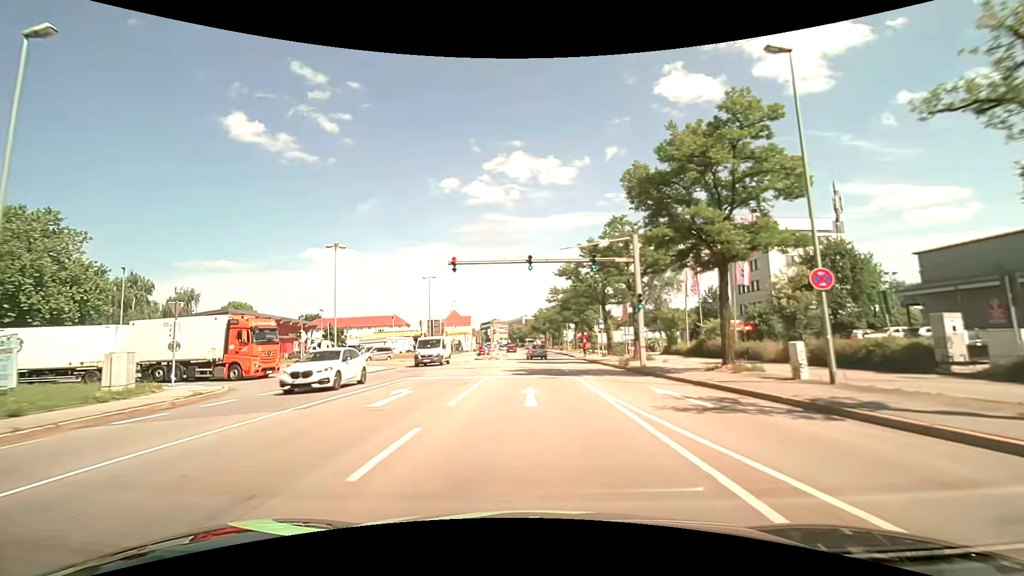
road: primary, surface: asphalt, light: Day
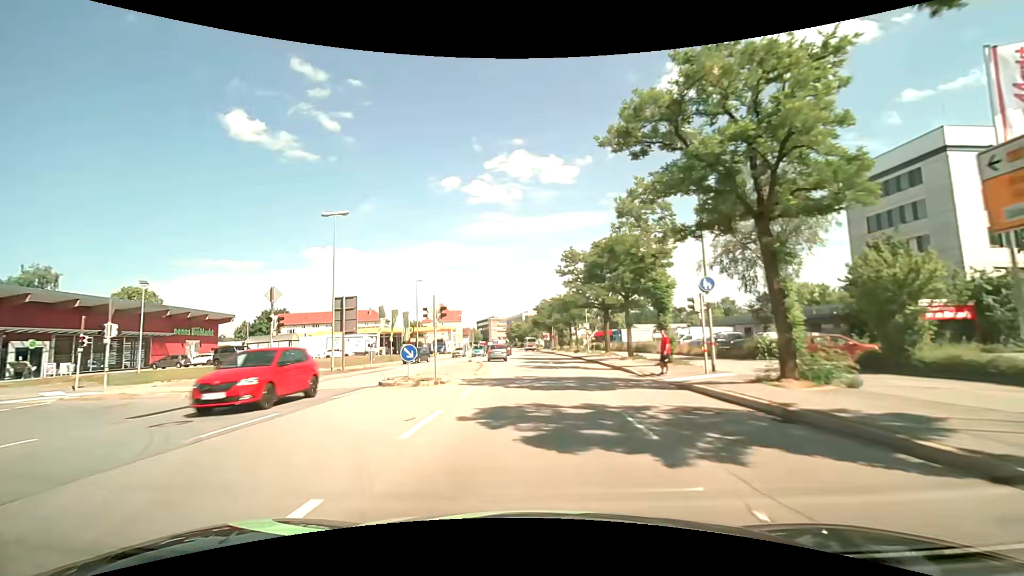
(-0.1, +30.5) m; 0°
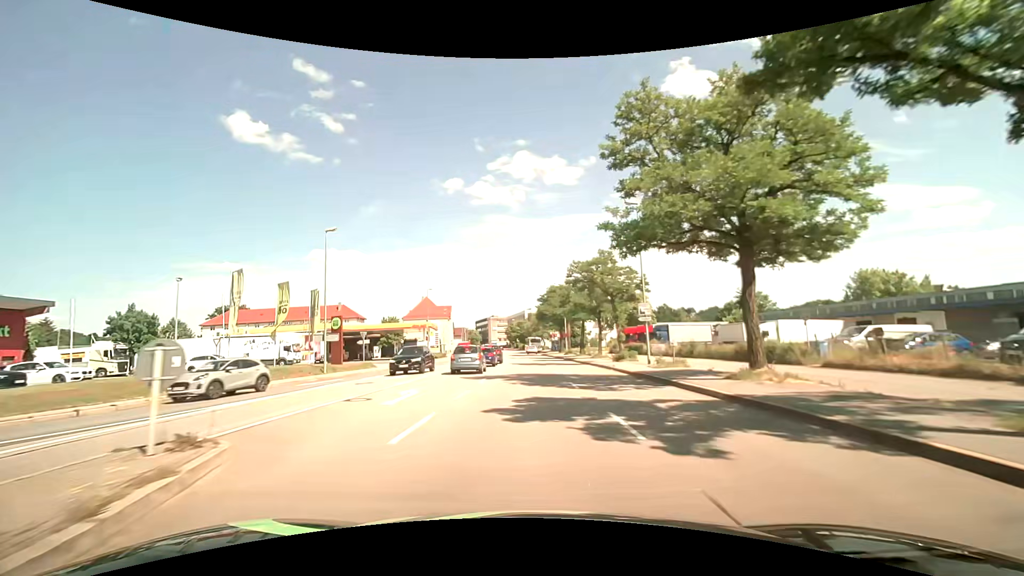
(0.0, +29.7) m; 0°
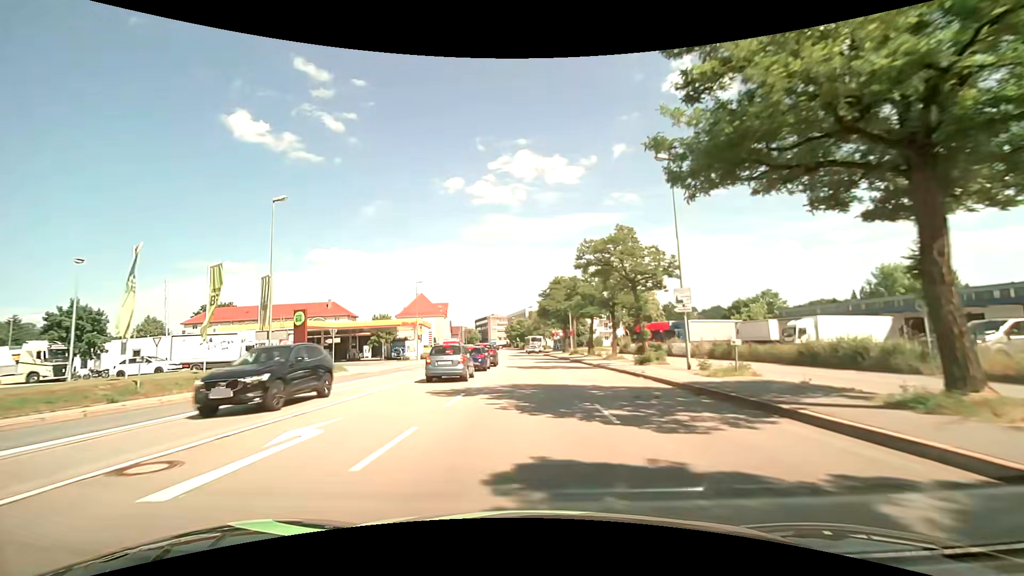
(0.0, +7.5) m; 0°
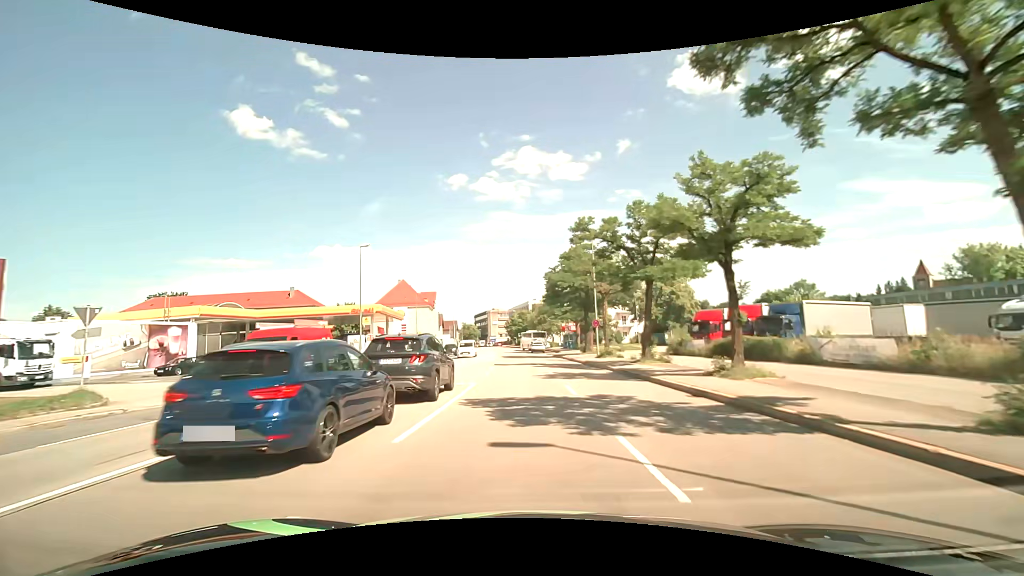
(0.0, +22.6) m; 0°
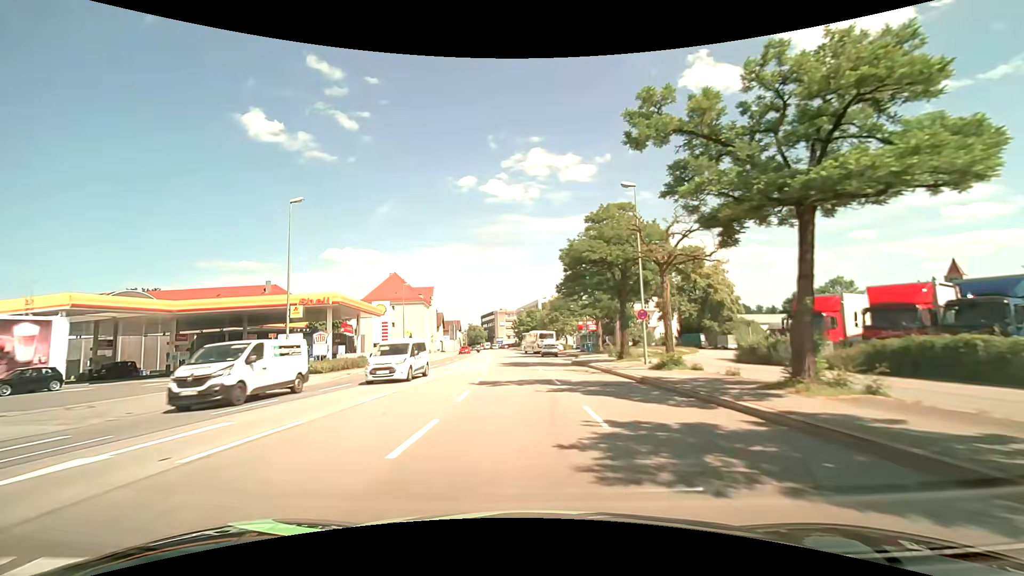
(-0.1, +14.1) m; -1°
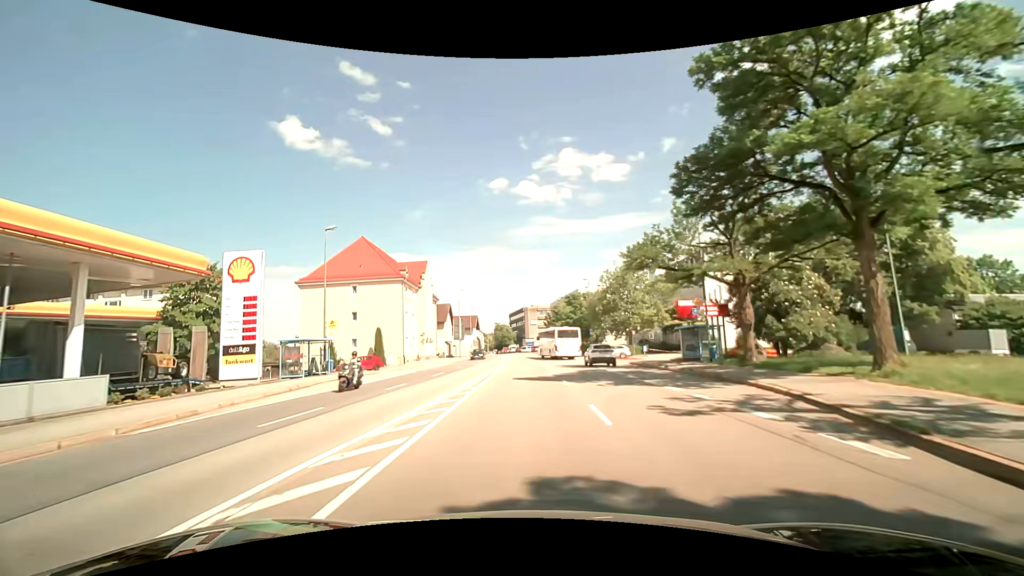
(-1.1, +35.4) m; -3°
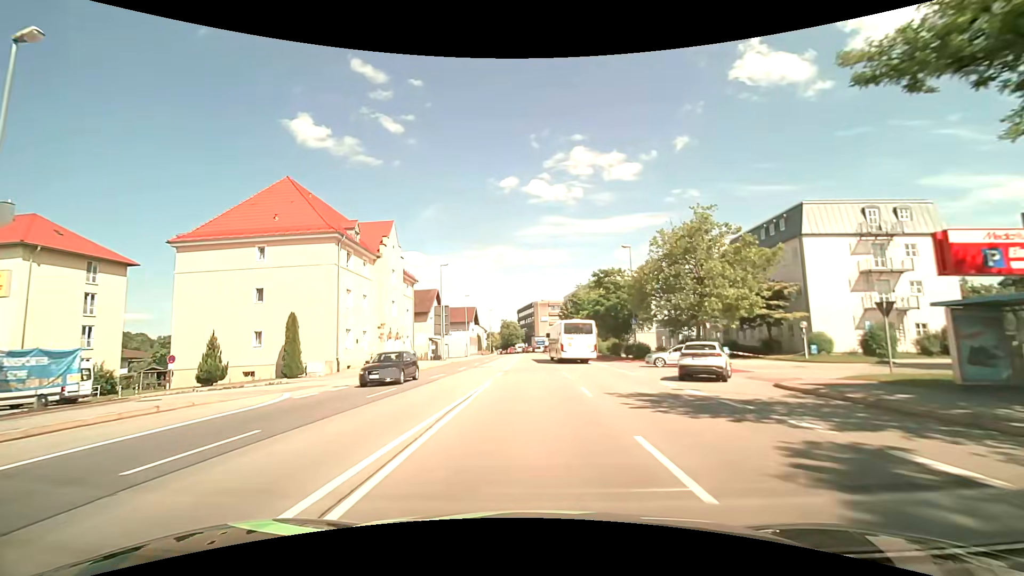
(-0.4, +22.2) m; -1°
(0, +10) (0, +20) (0, +30) (0, +40) (0, +50) (0, +60) (0, +70) (0, +80) (0, +90) (0, +100) m
